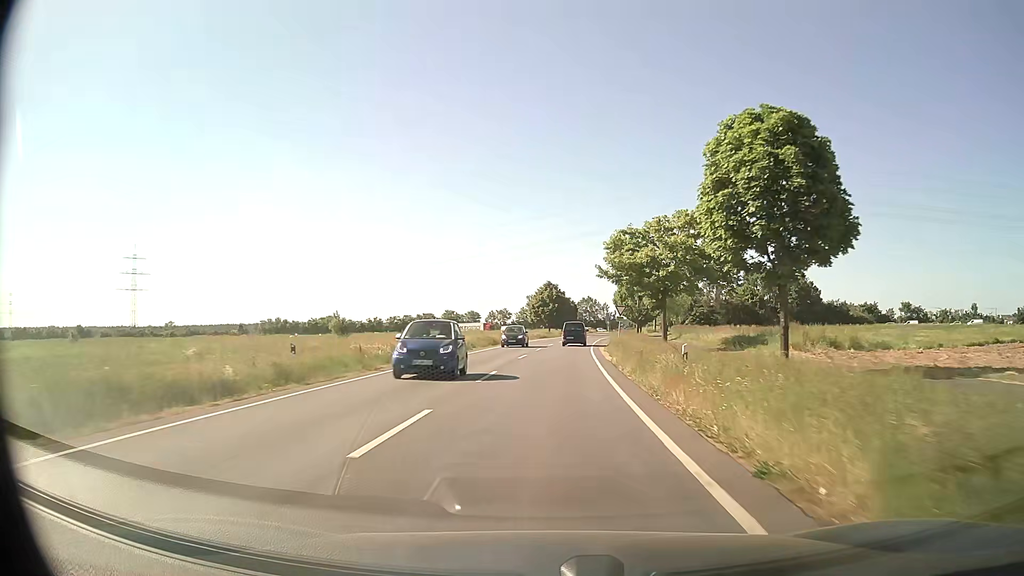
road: secondary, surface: asphalt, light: Day
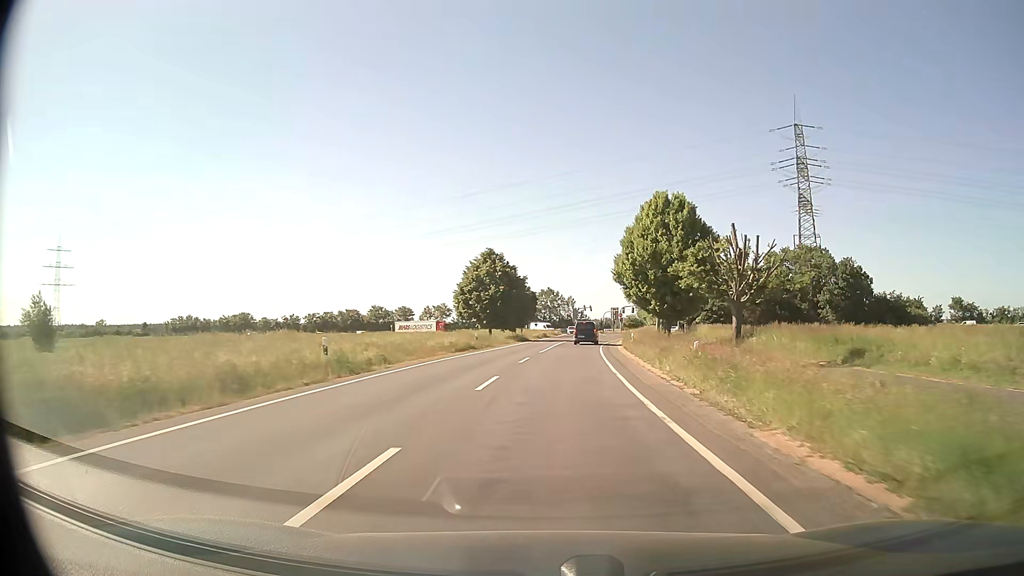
(+1.7, +48.7) m; +4°
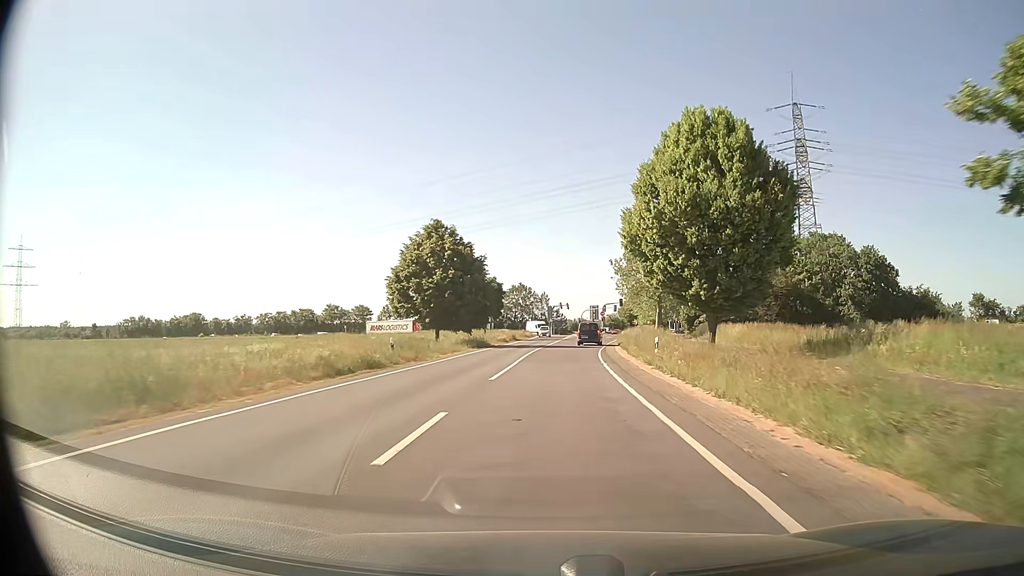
(+0.4, +18.9) m; +2°
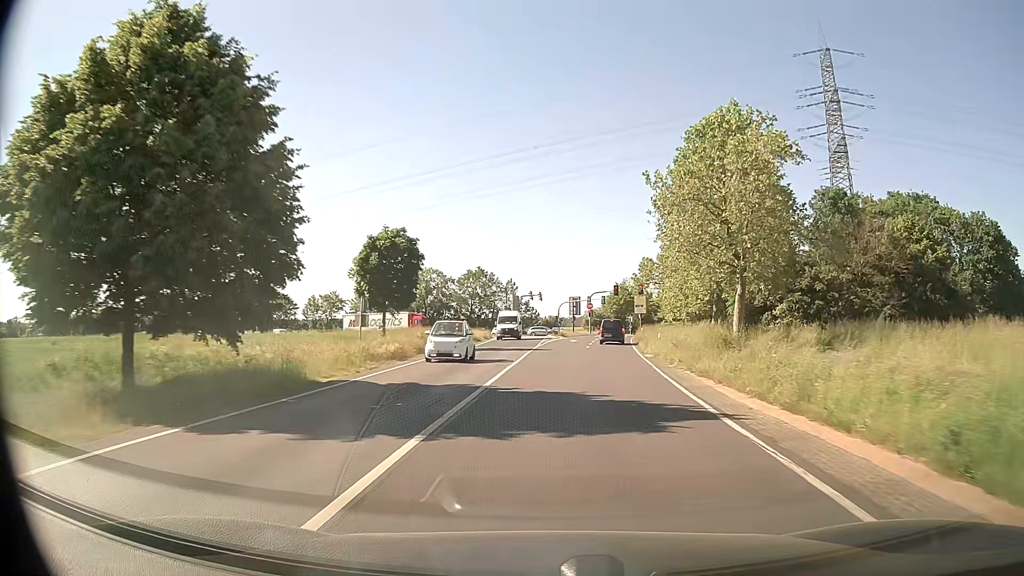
(+0.8, +36.7) m; +2°
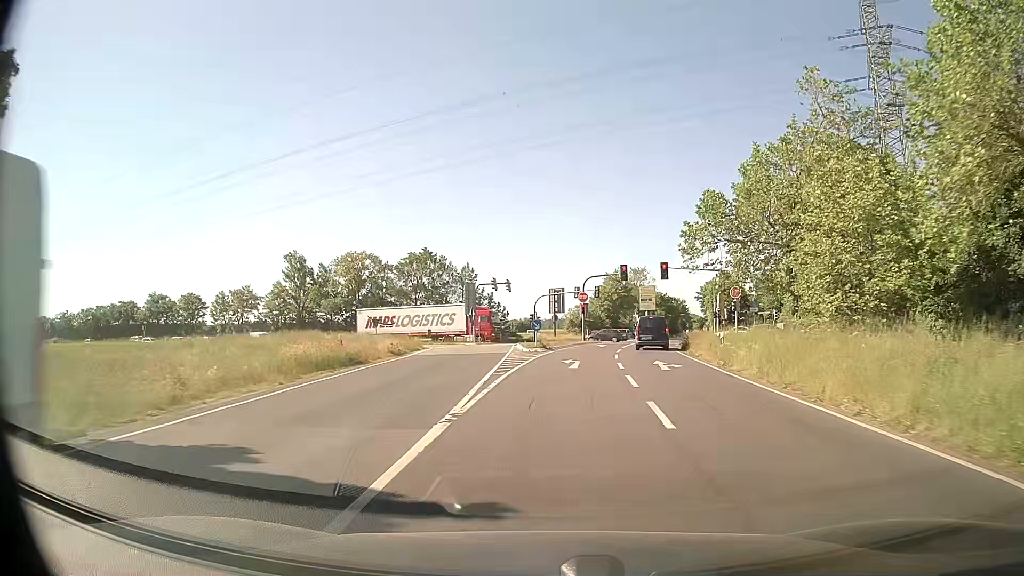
(+0.6, +31.8) m; +3°
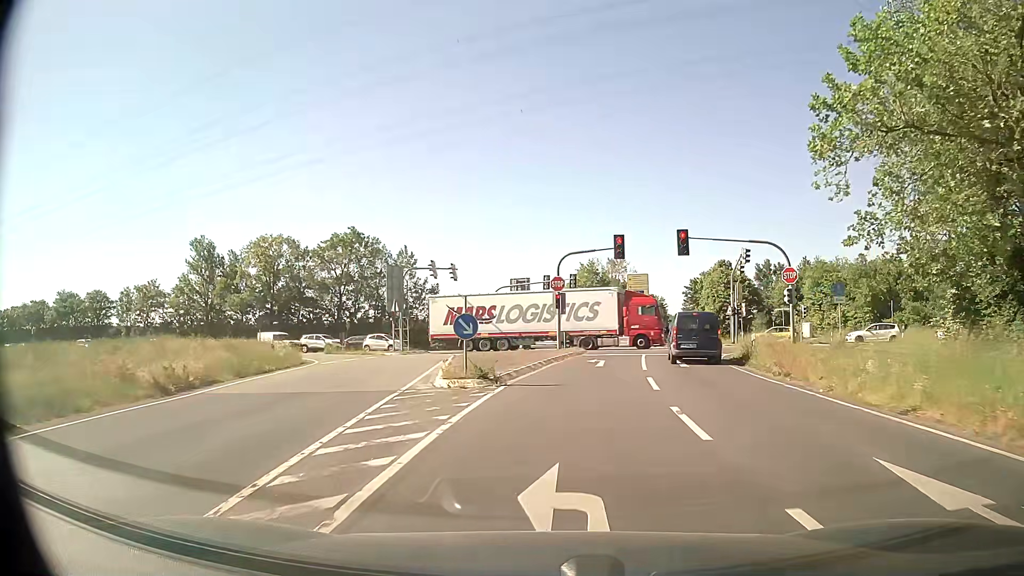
(+0.4, +19.1) m; +2°
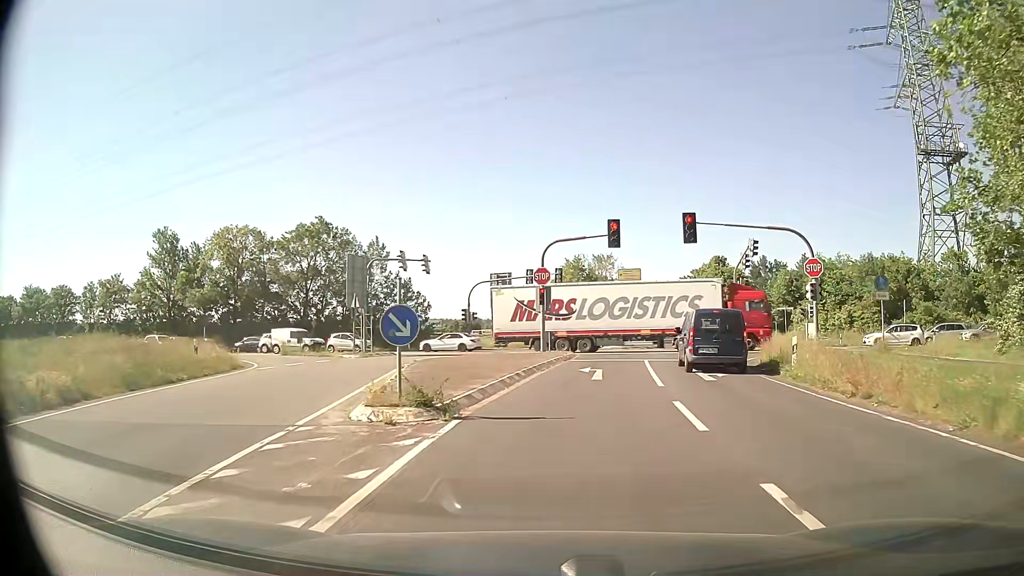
(0.0, +5.4) m; +1°
